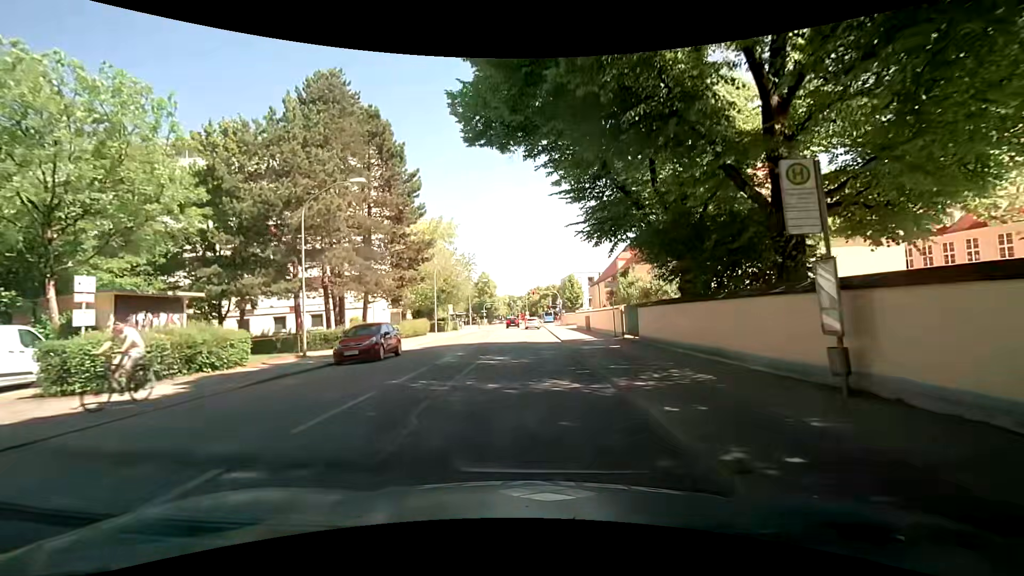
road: secondary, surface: asphalt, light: Day
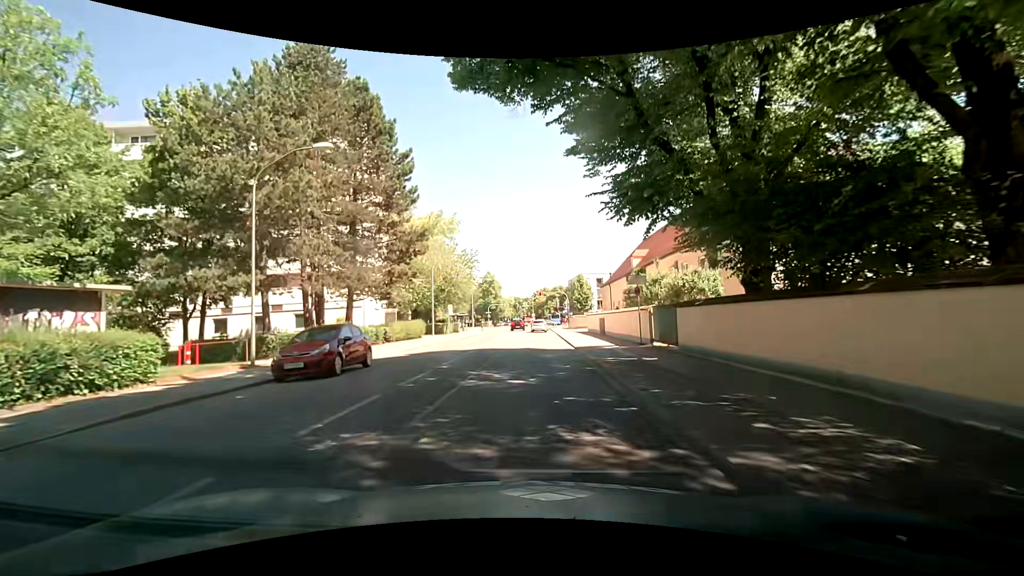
(+0.1, +4.8) m; 0°
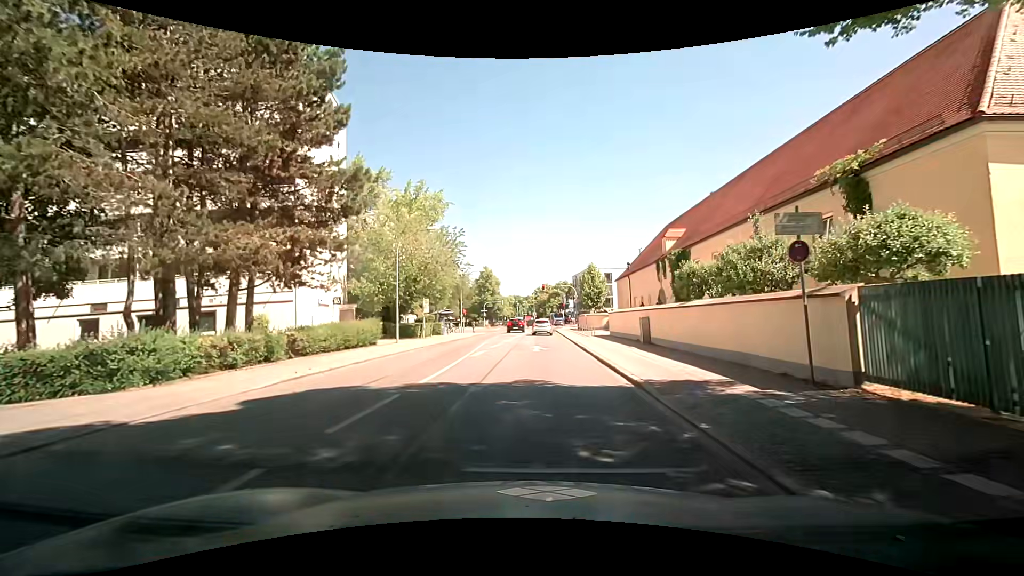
(-0.1, +13.2) m; 0°
